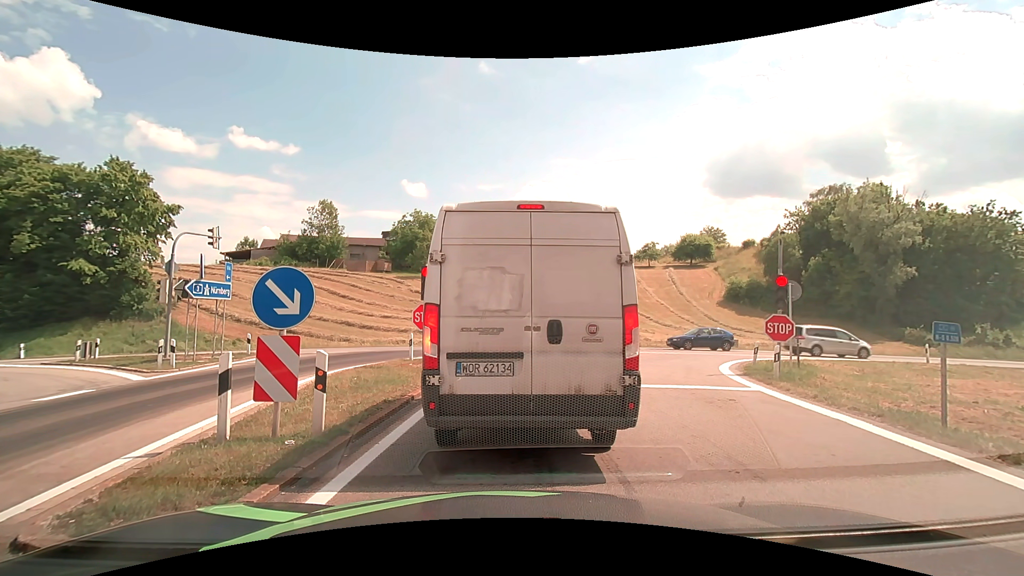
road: motorway_link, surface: asphalt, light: Day
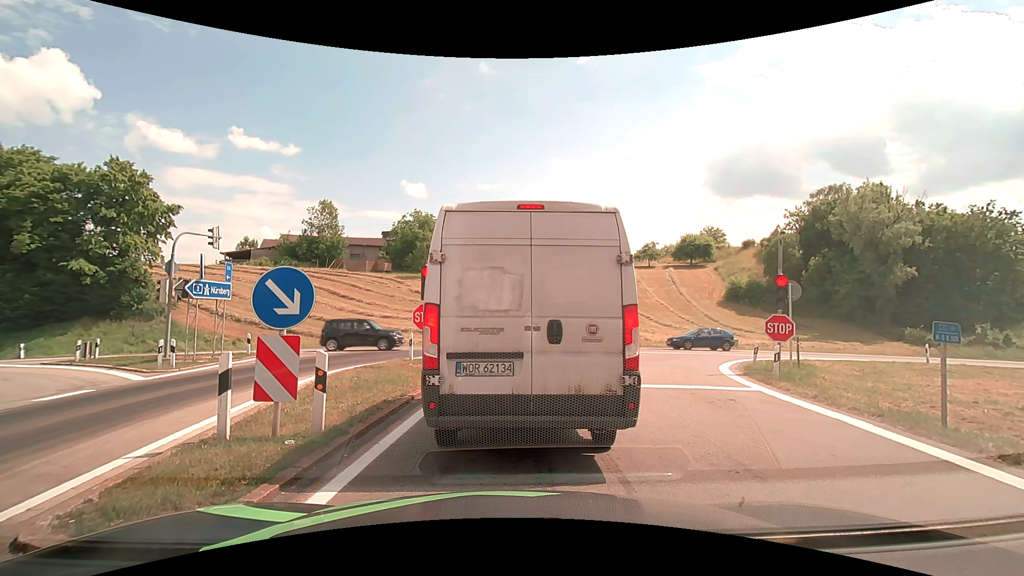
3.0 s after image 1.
(0.0, 0.0) m; 0°
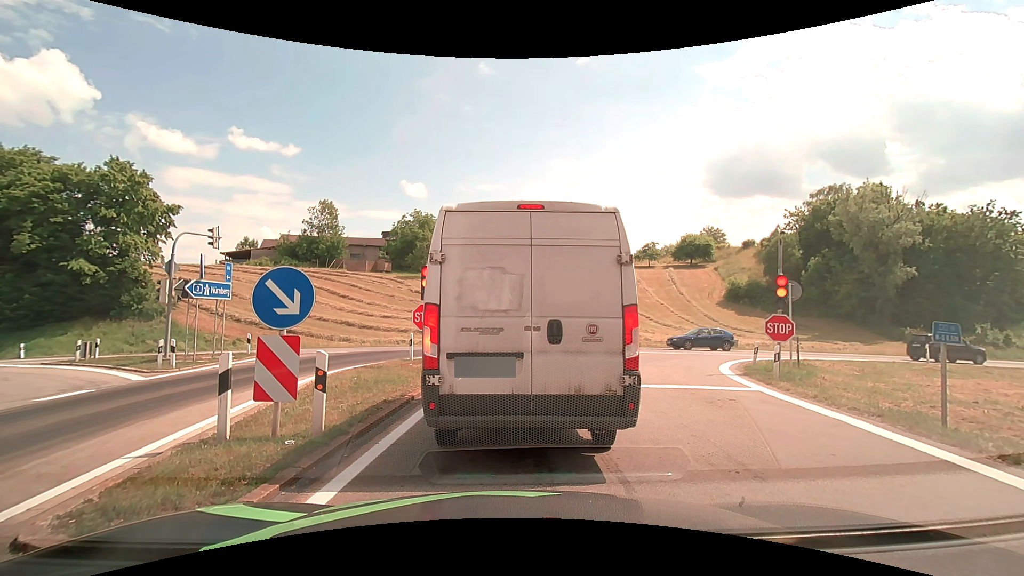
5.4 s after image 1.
(0.0, 0.0) m; 0°
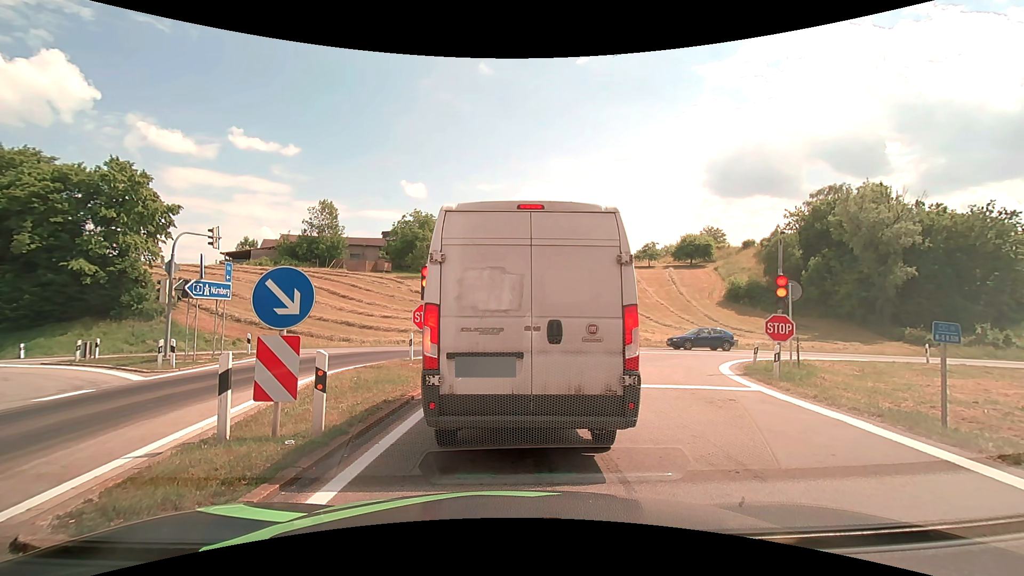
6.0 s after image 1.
(0.0, 0.0) m; 0°
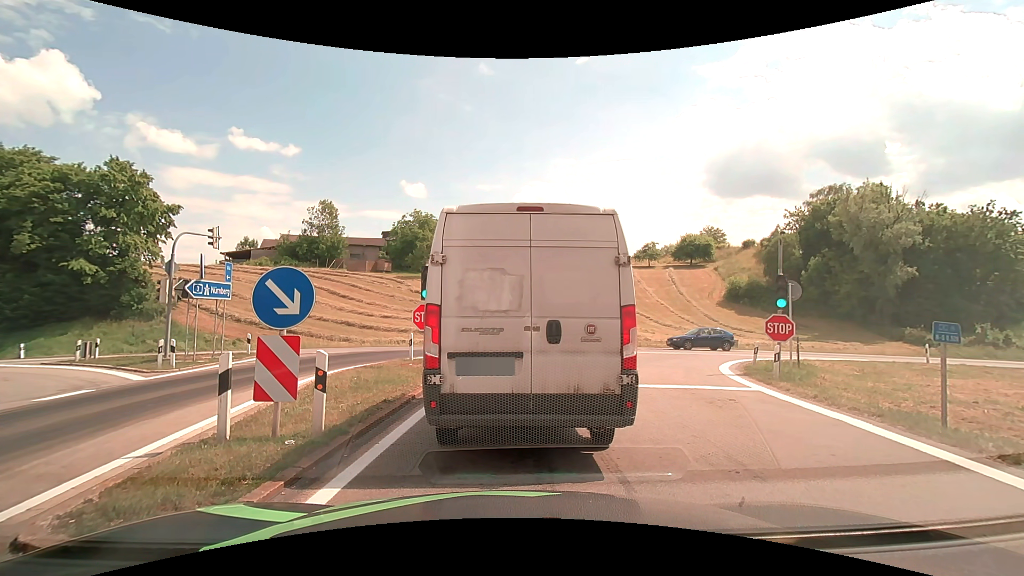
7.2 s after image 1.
(0.0, 0.0) m; 0°
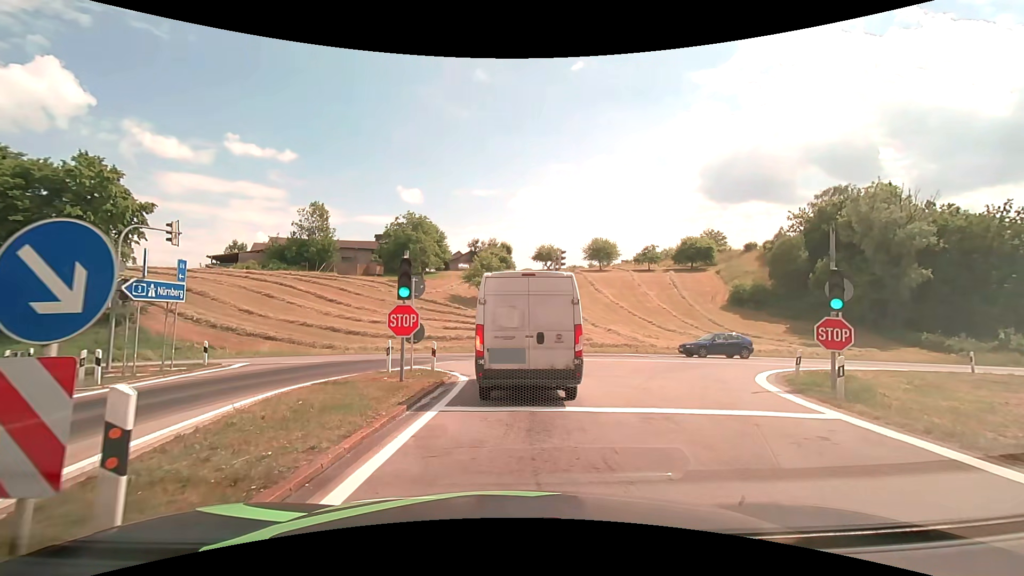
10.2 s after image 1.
(0.0, +3.3) m; -1°
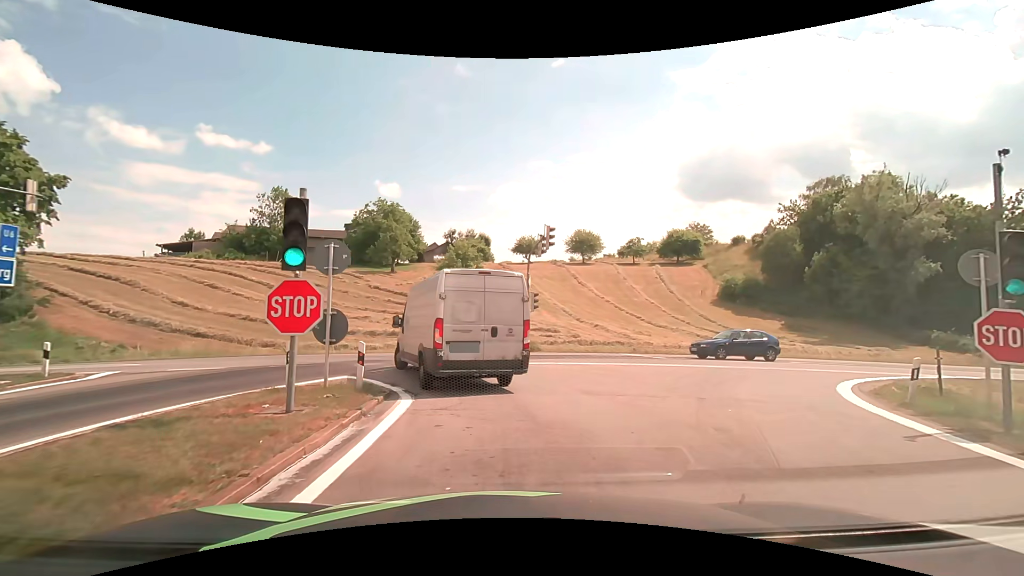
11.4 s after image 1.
(+0.1, +5.8) m; +2°
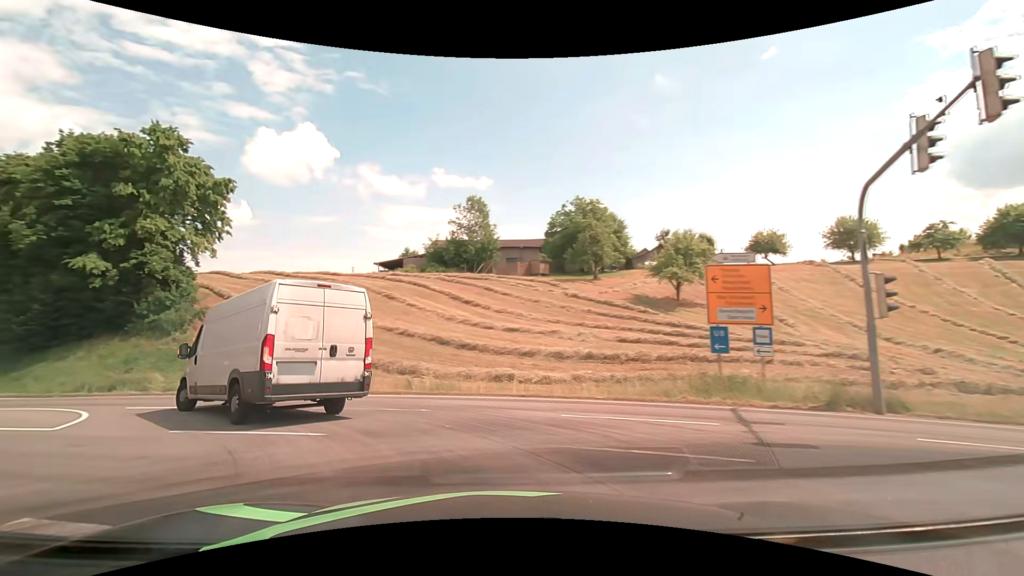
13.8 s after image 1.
(-1.1, +14.4) m; -22°
(-3, +9) (-10, +16) (-19, +20) (-29, +24) (-38, +27) (-48, +30) (-57, +34) (-66, +38) (-76, +42) (-85, +46) m
